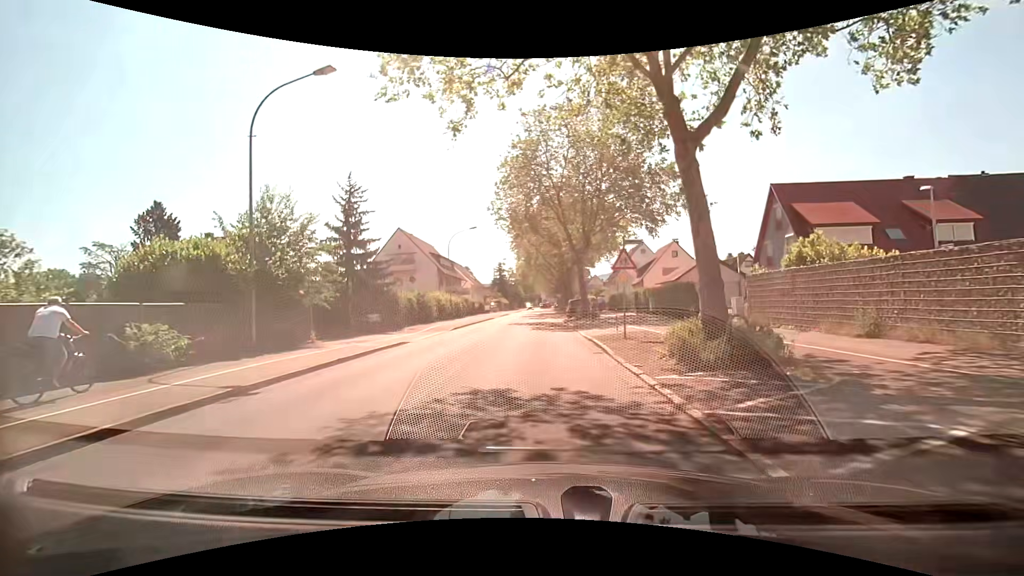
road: secondary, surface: asphalt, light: Day
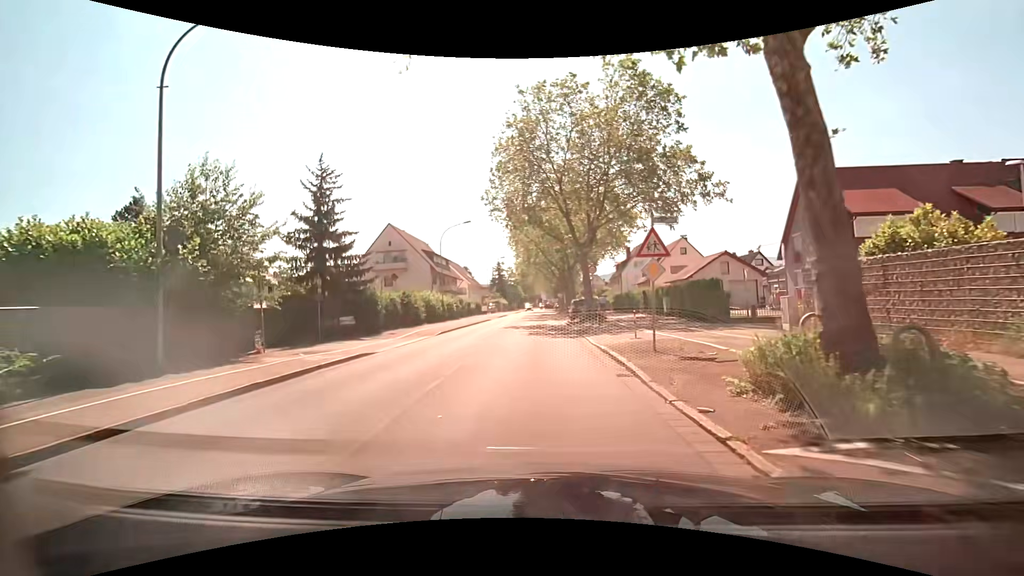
(0.0, +4.3) m; 0°
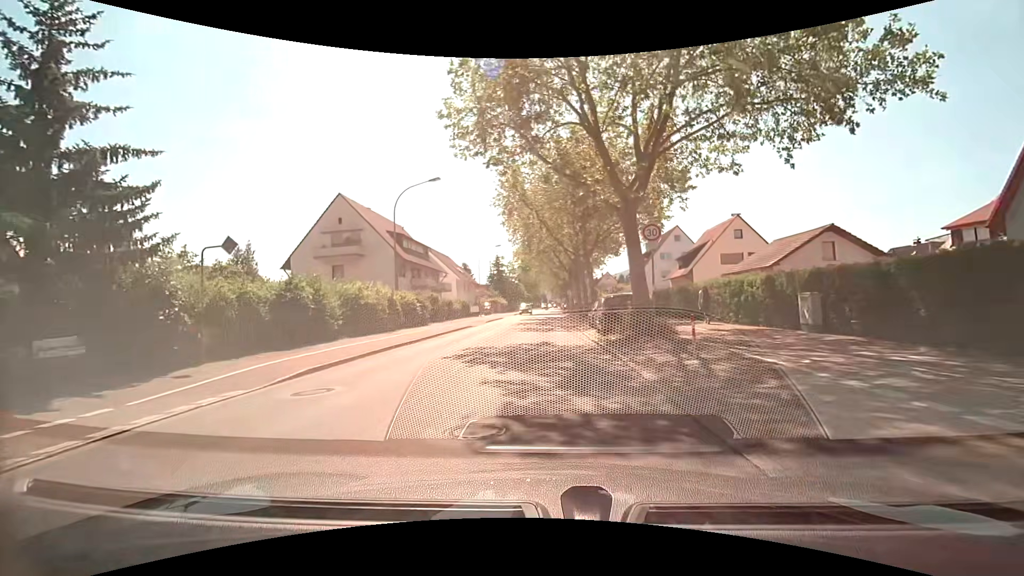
(0.0, +16.9) m; -1°
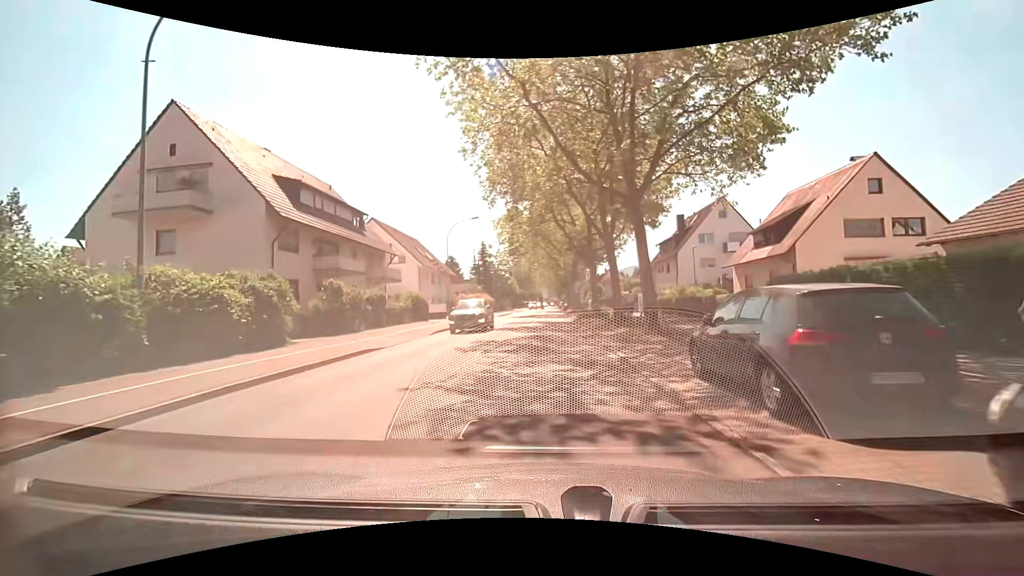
(+0.1, +20.7) m; +1°
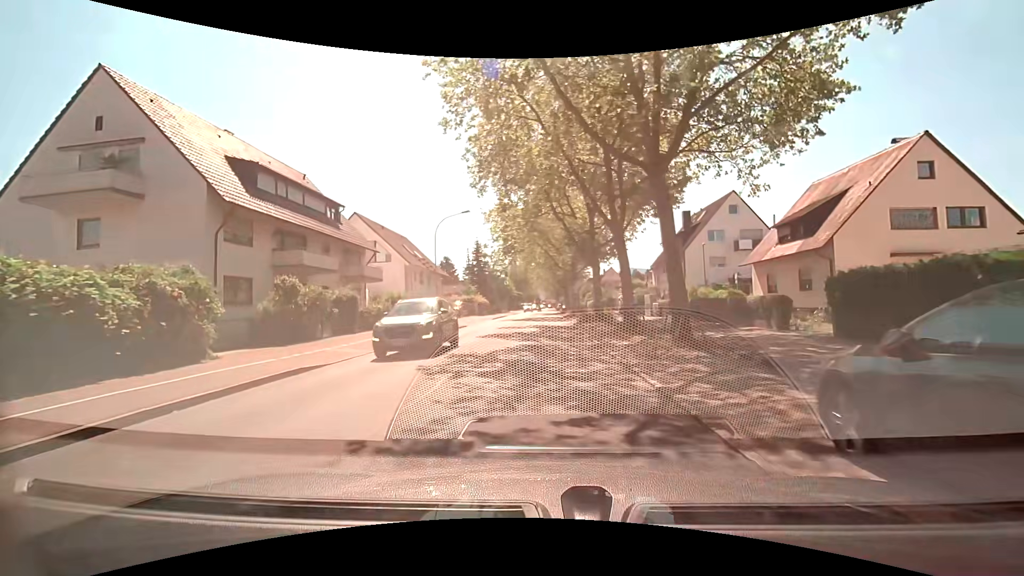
(0.0, +4.2) m; 0°
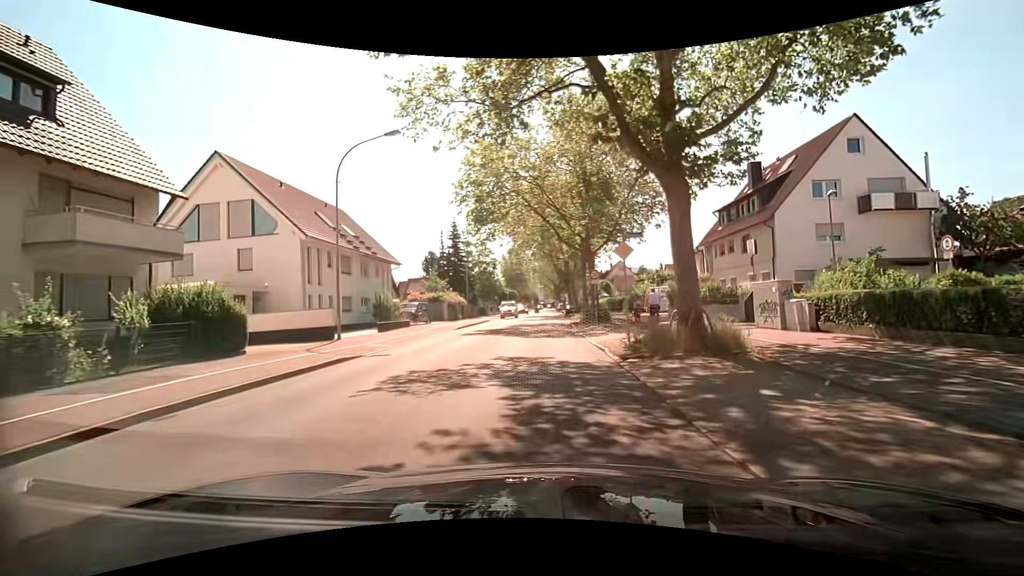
(+0.1, +20.8) m; 0°
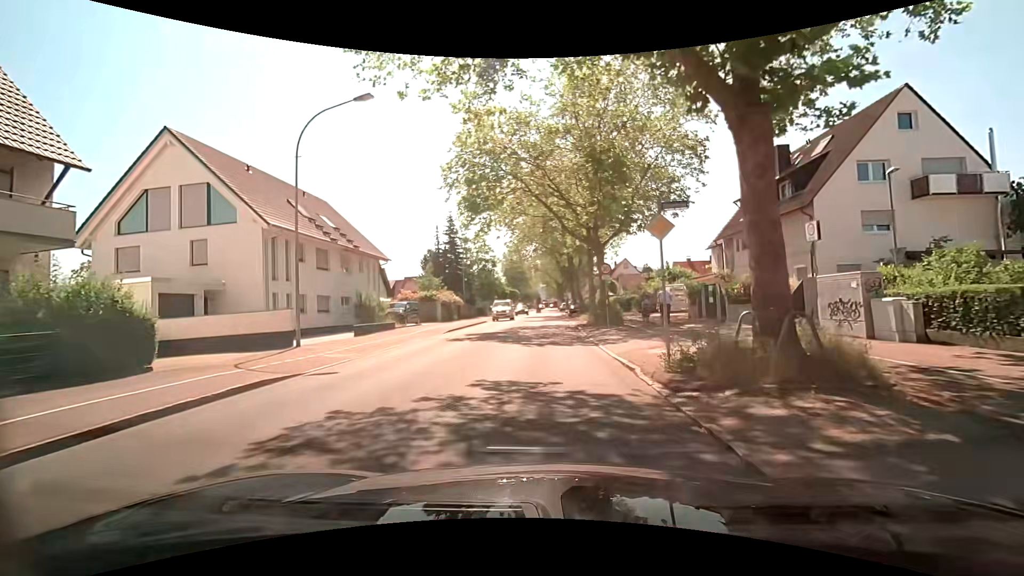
(0.0, +4.2) m; 0°
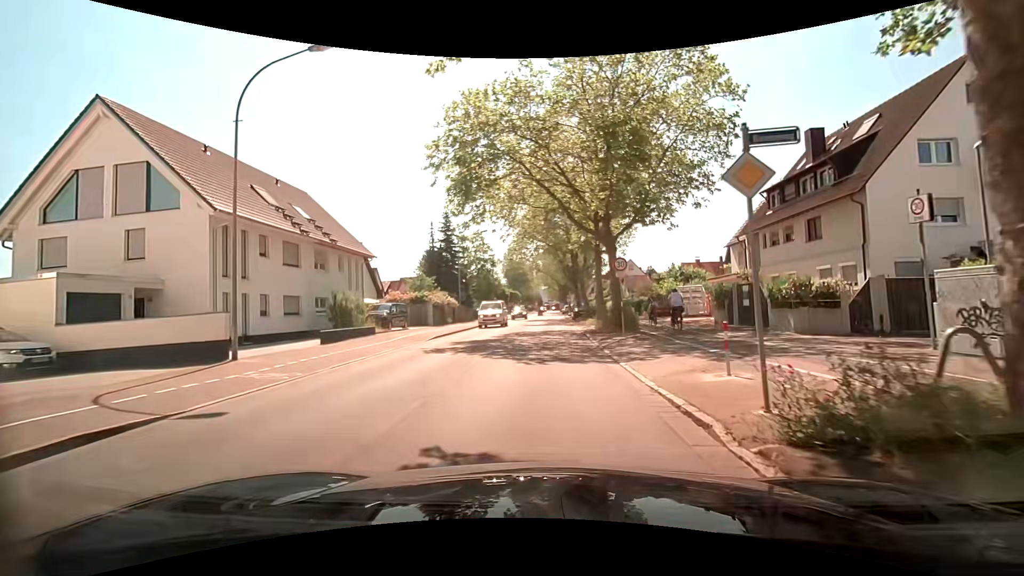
(0.0, +4.2) m; 0°
